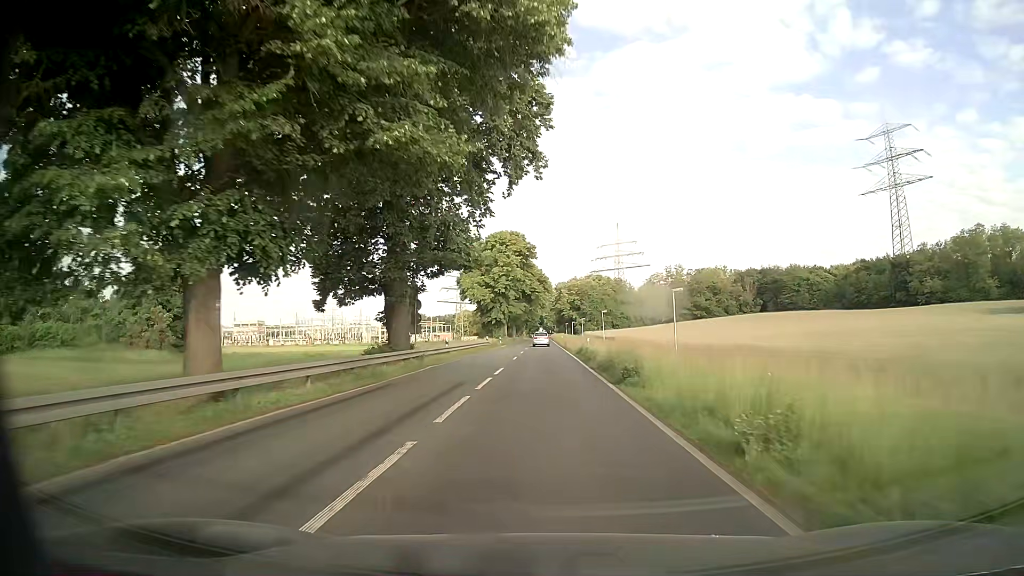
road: primary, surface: asphalt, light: Day
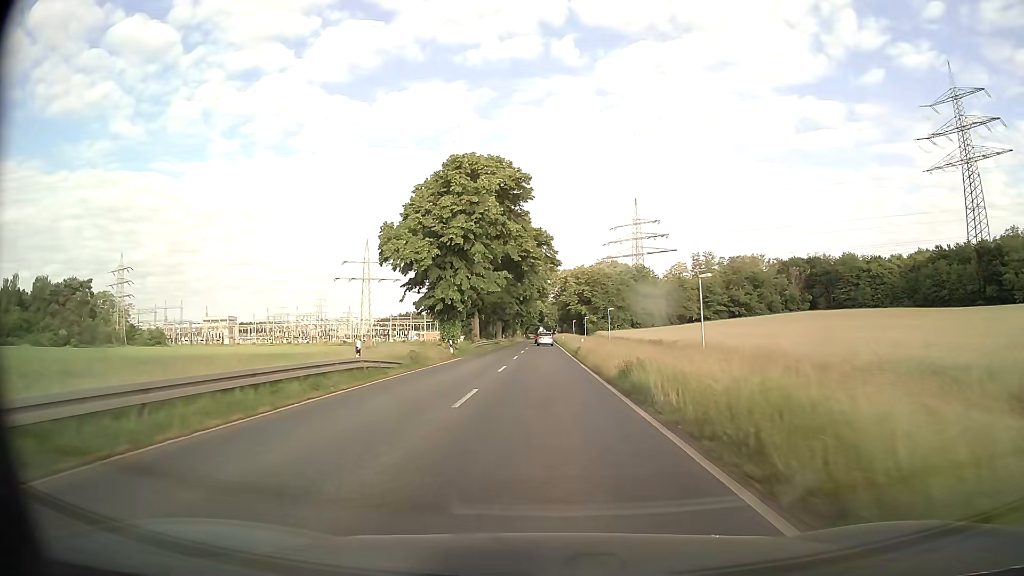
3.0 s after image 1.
(-0.1, +47.8) m; 0°
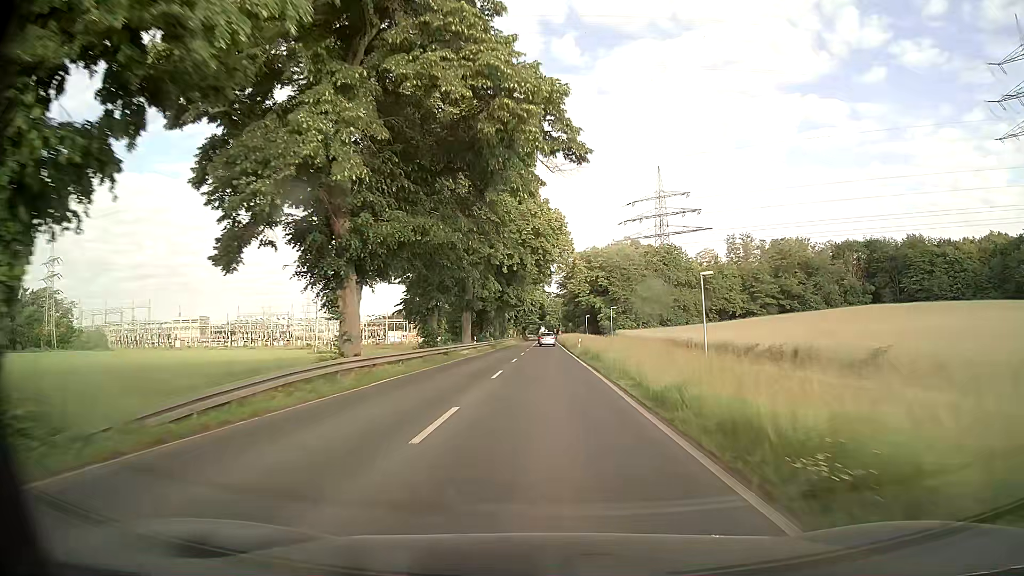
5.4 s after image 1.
(0.0, +41.1) m; 0°
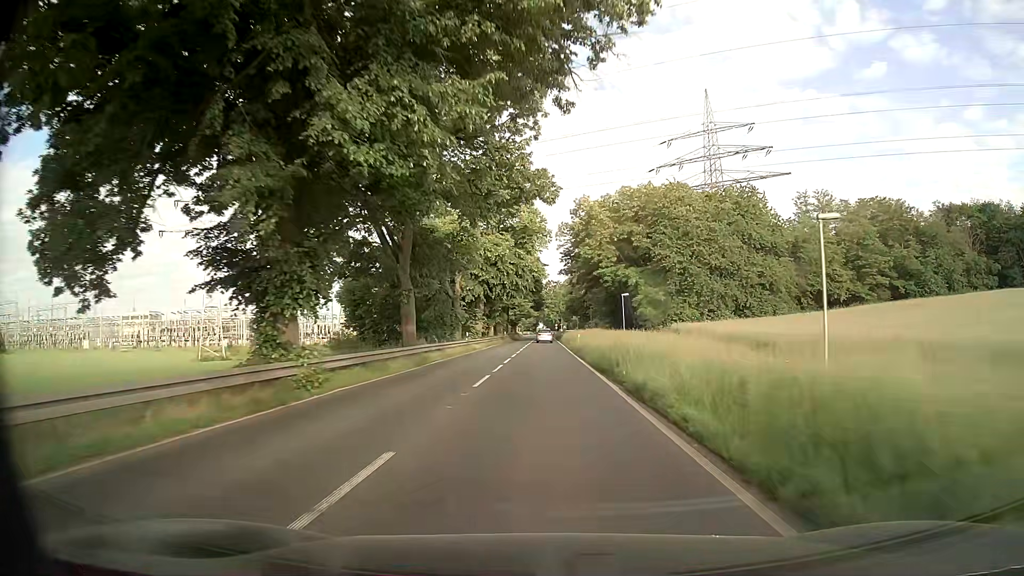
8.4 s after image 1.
(+0.3, +53.9) m; 0°
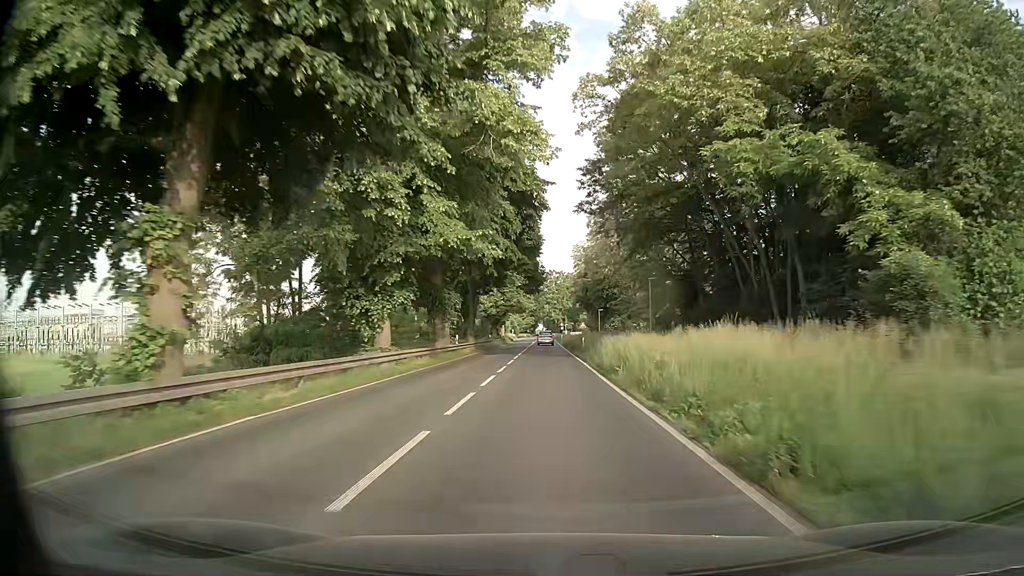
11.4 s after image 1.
(-0.3, +53.8) m; 0°
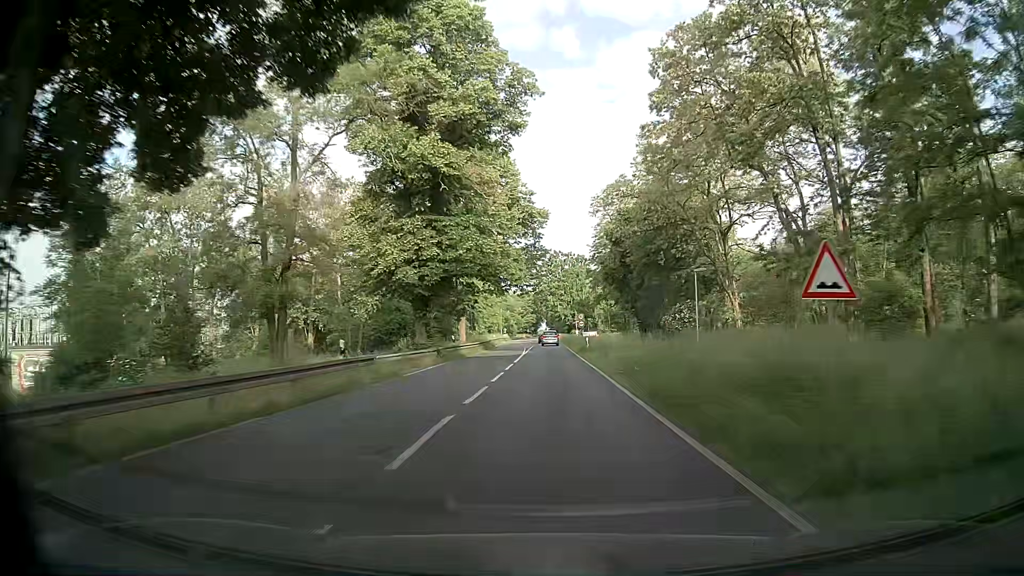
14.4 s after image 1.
(-0.2, +53.1) m; 0°
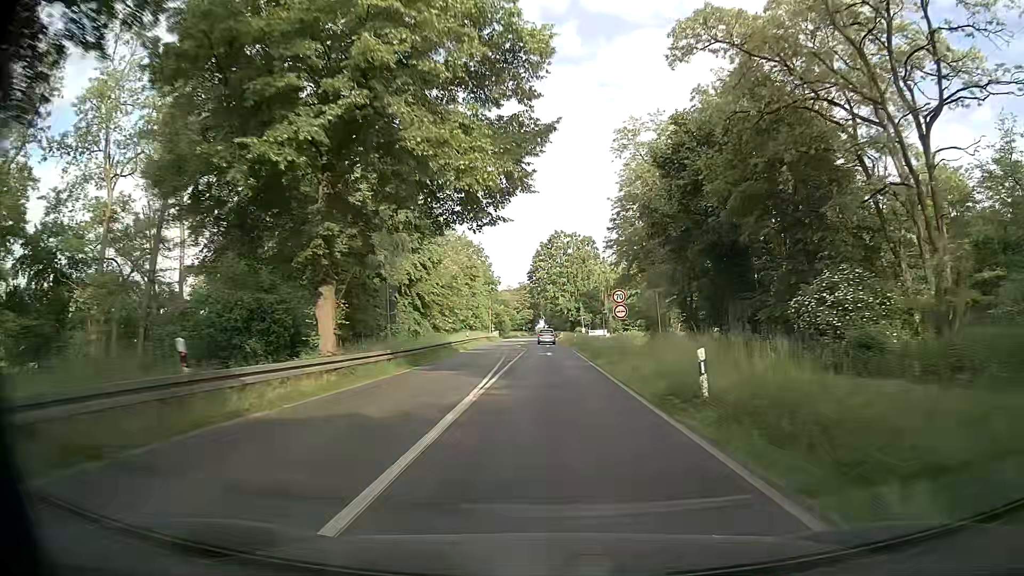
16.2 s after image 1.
(-0.1, +31.5) m; 0°
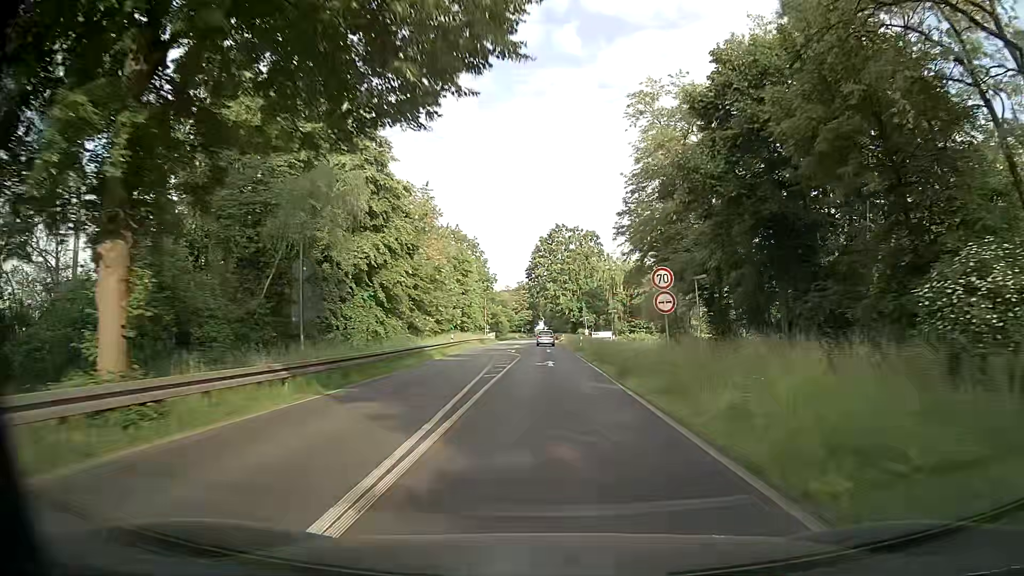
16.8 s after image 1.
(0.0, +10.5) m; 0°
(0, +10) (0, +20) (0, +30) (0, +40) (0, +50) (0, +60) (0, +70) (0, +80) (0, +90) (0, +100) m
